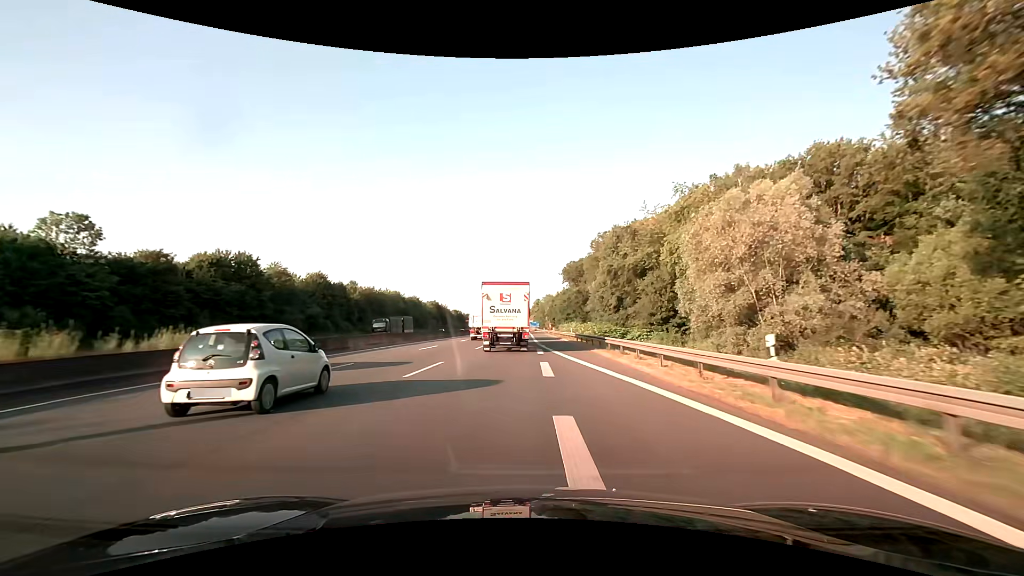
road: motorway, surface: asphalt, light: Day
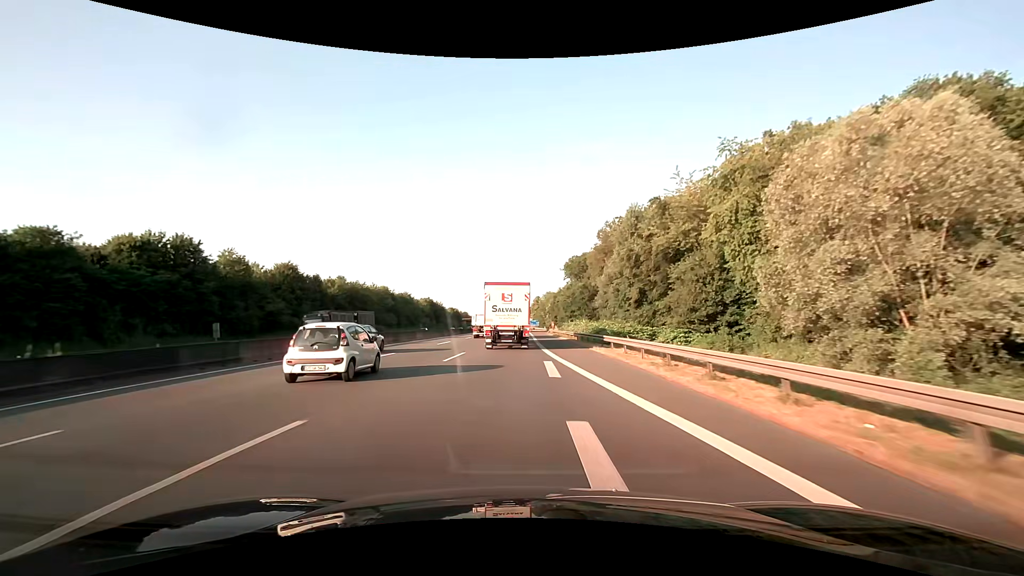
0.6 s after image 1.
(0.0, +12.5) m; 0°
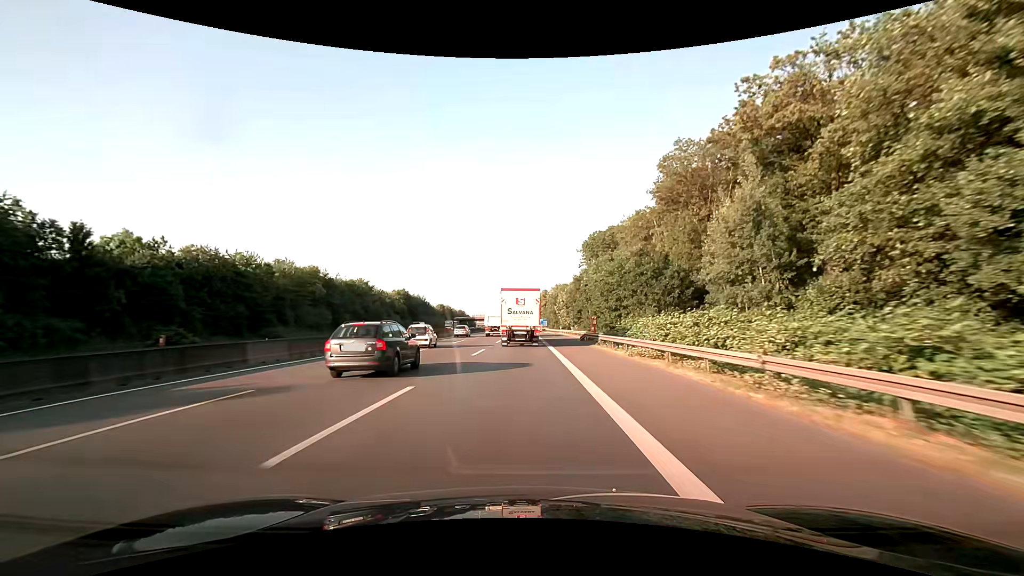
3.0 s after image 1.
(-0.3, +50.3) m; -1°
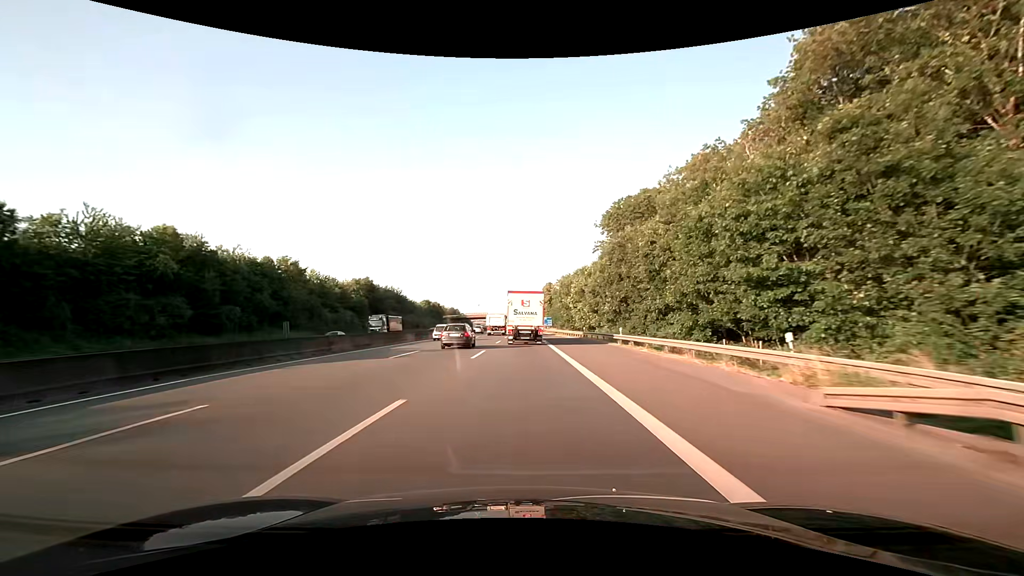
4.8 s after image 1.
(0.0, +38.1) m; 0°
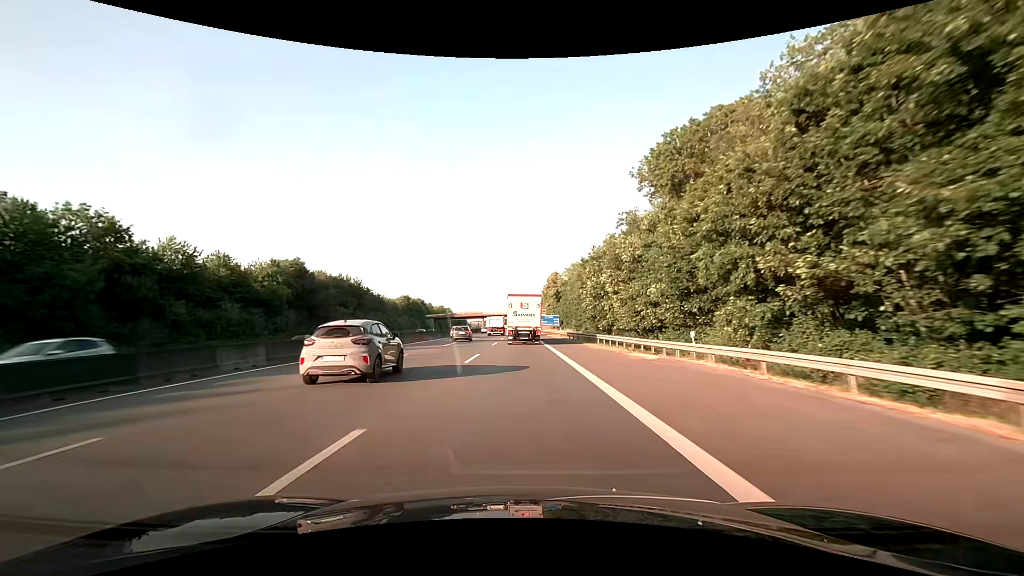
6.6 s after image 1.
(+0.1, +38.3) m; 0°
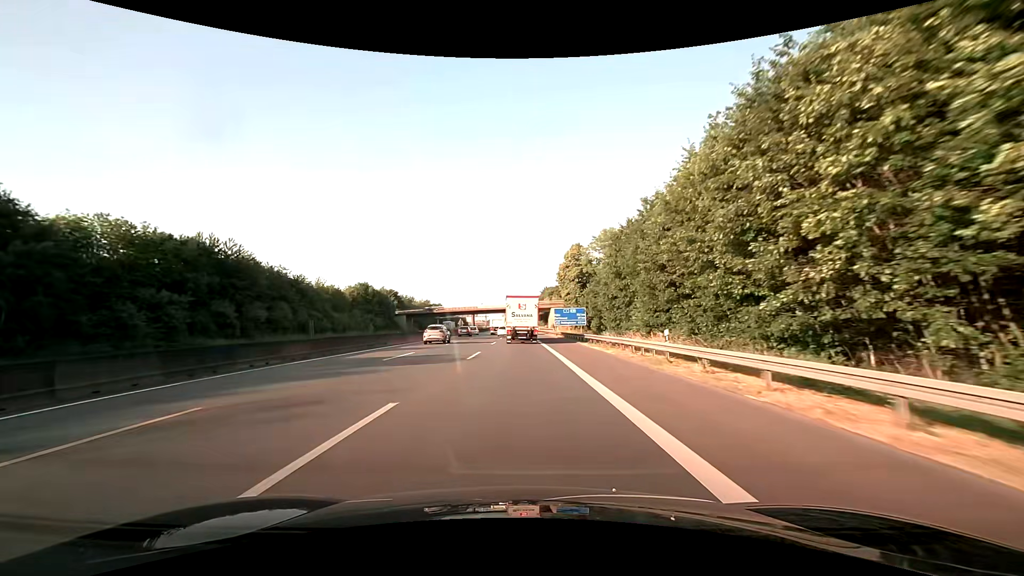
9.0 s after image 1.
(-0.1, +51.9) m; 0°
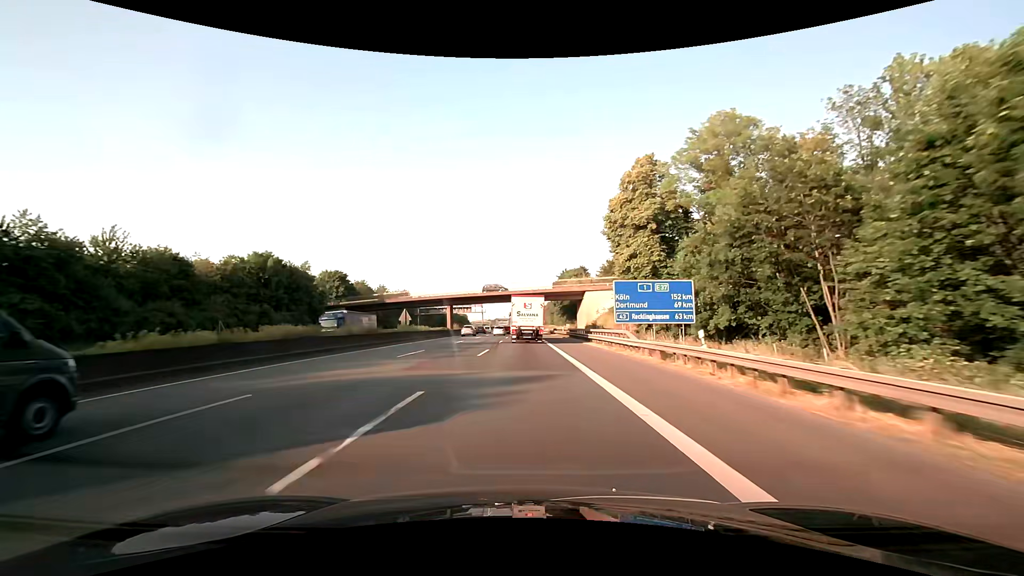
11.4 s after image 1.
(-0.5, +52.8) m; -1°
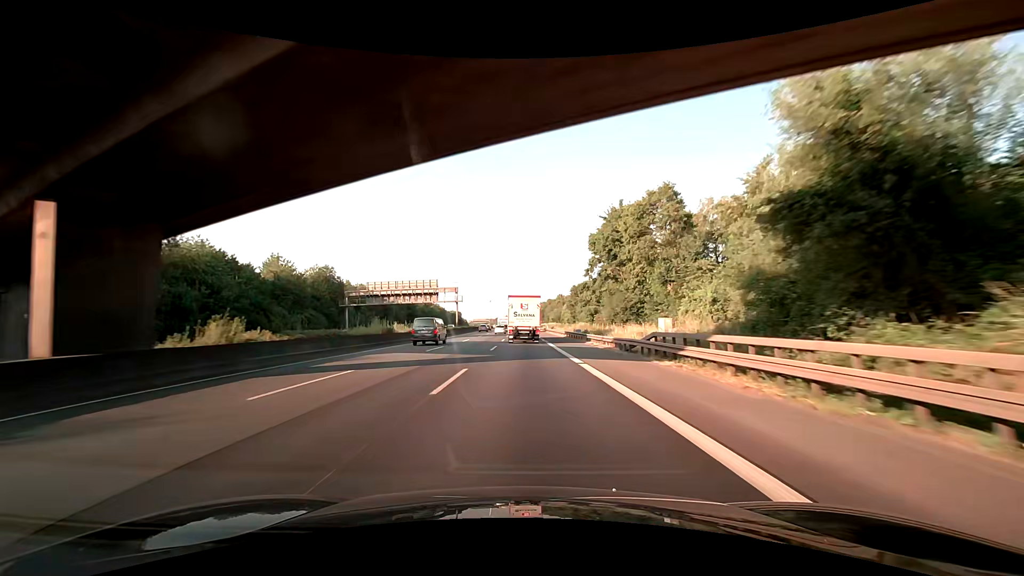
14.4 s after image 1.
(-0.3, +66.4) m; -1°
(0, +10) (0, +20) (0, +30) (0, +40) (+1, +50) (+1, +60) (+1, +70) (+1, +80) (+1, +90) (+1, +100) m
